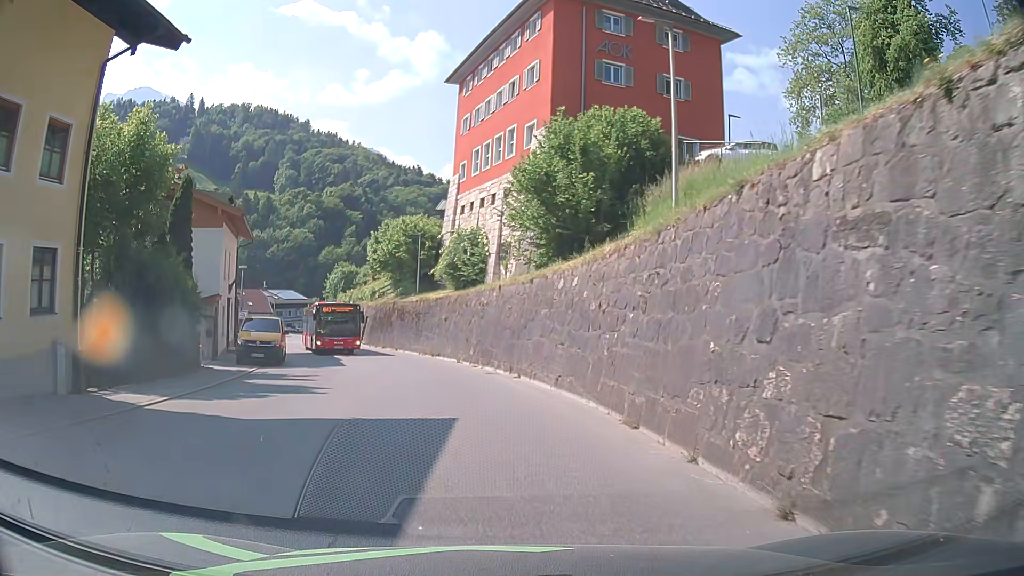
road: tertiary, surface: asphalt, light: Day
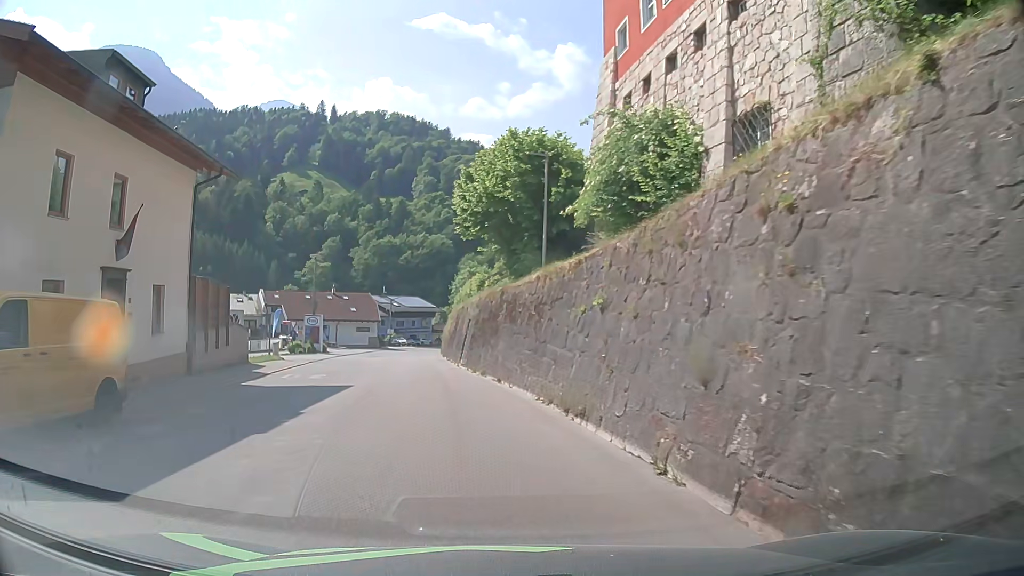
(-1.5, +21.8) m; -13°
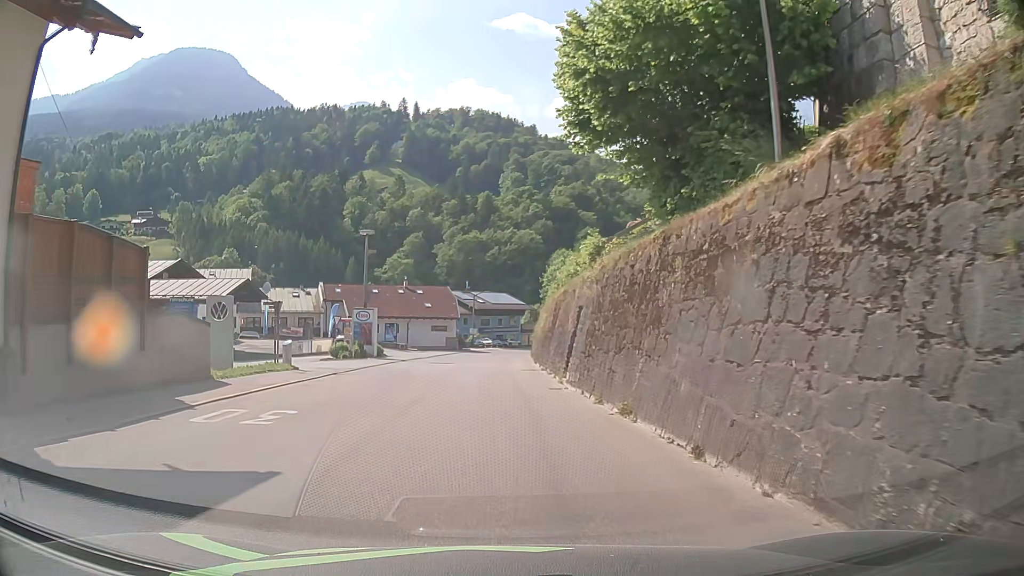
(-0.9, +13.4) m; -7°
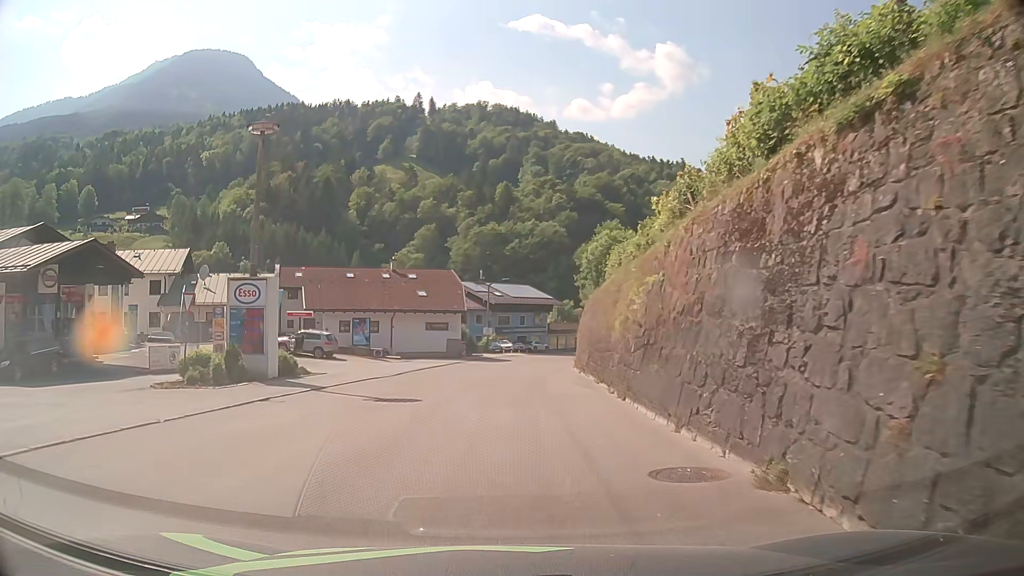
(-0.8, +23.4) m; -2°
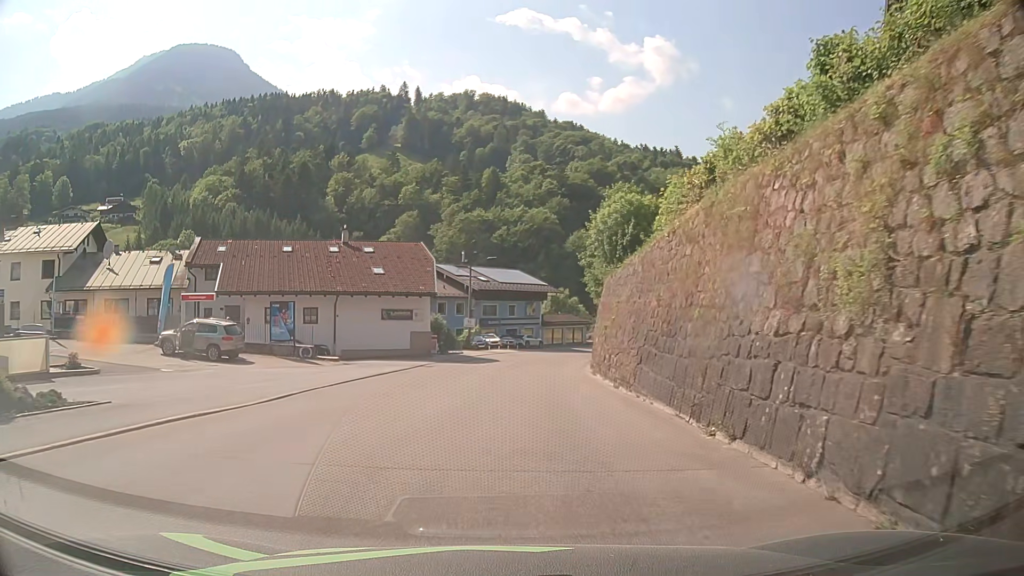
(+0.1, +14.4) m; +1°
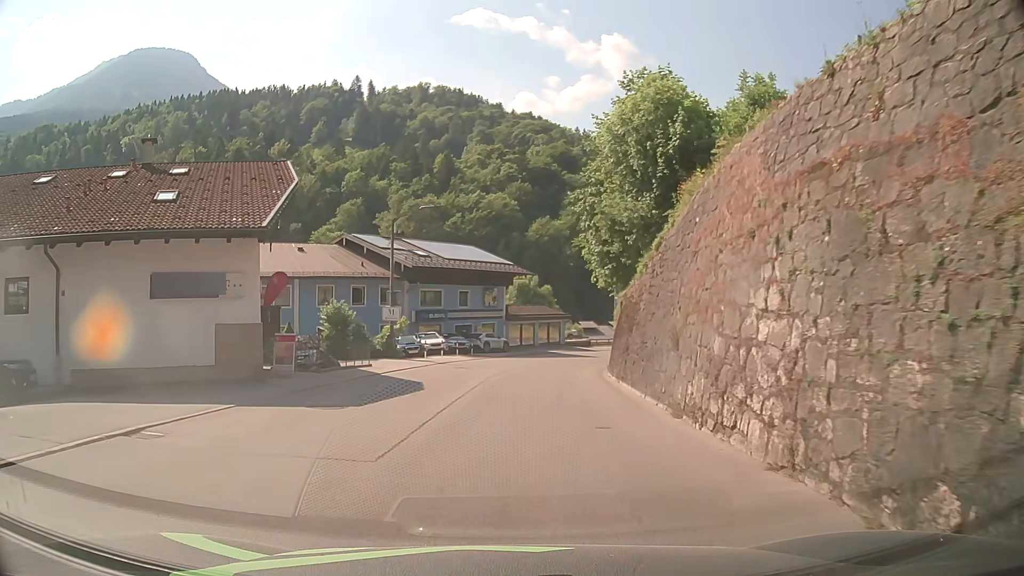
(+0.8, +23.2) m; +3°
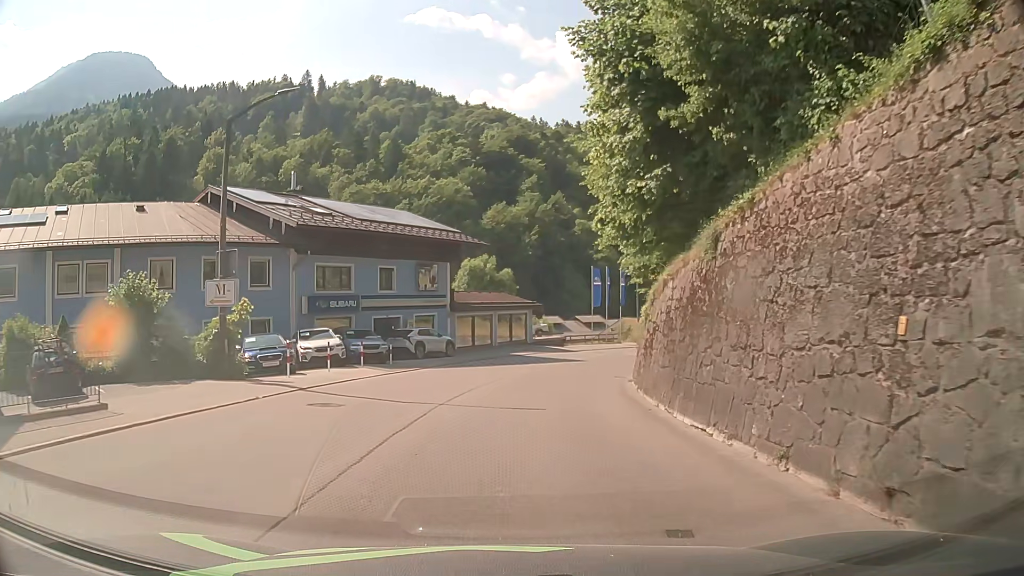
(+0.8, +17.9) m; +5°
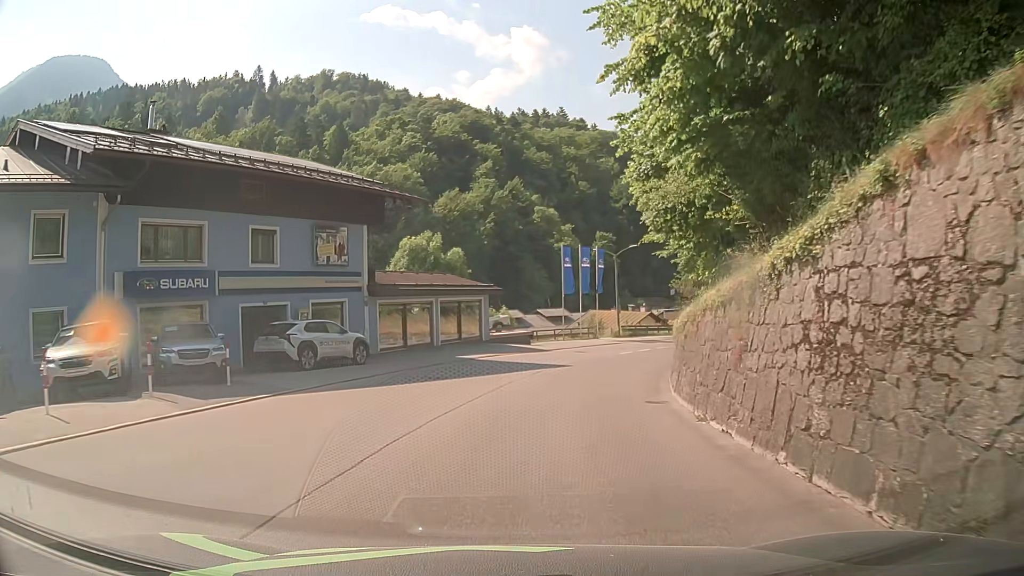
(+0.2, +13.4) m; +4°
